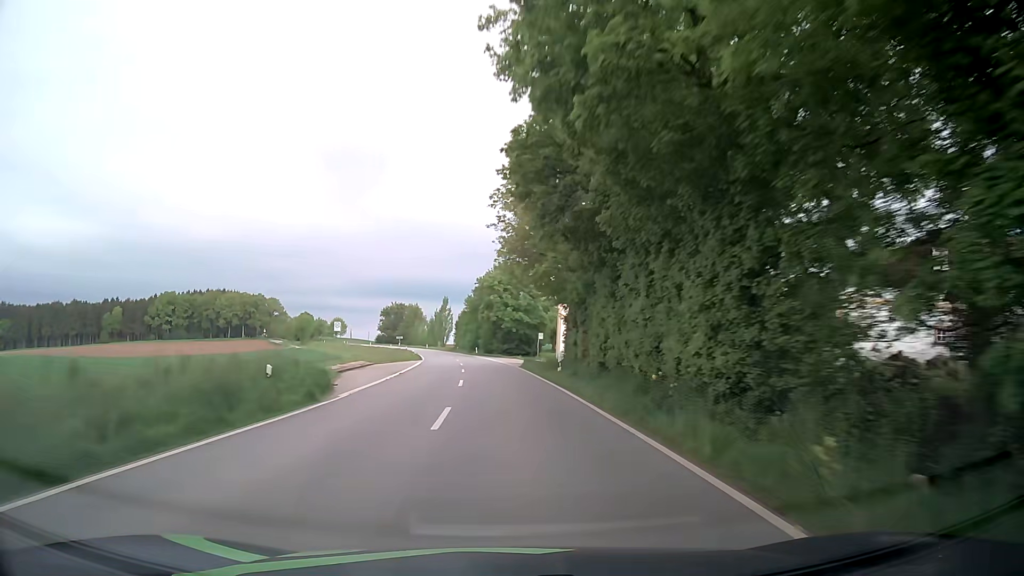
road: secondary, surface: asphalt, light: Day
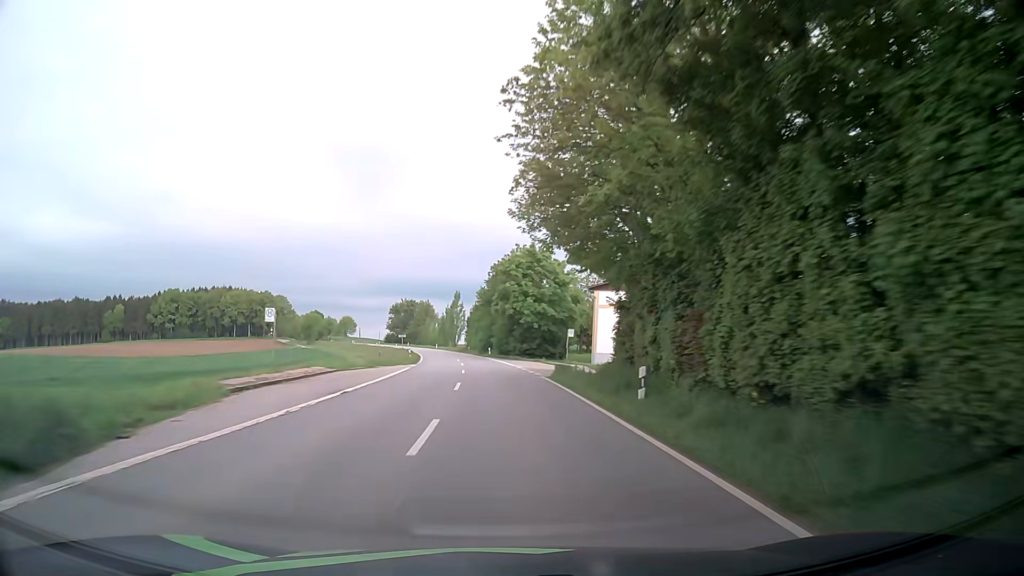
(-0.2, +14.8) m; -1°
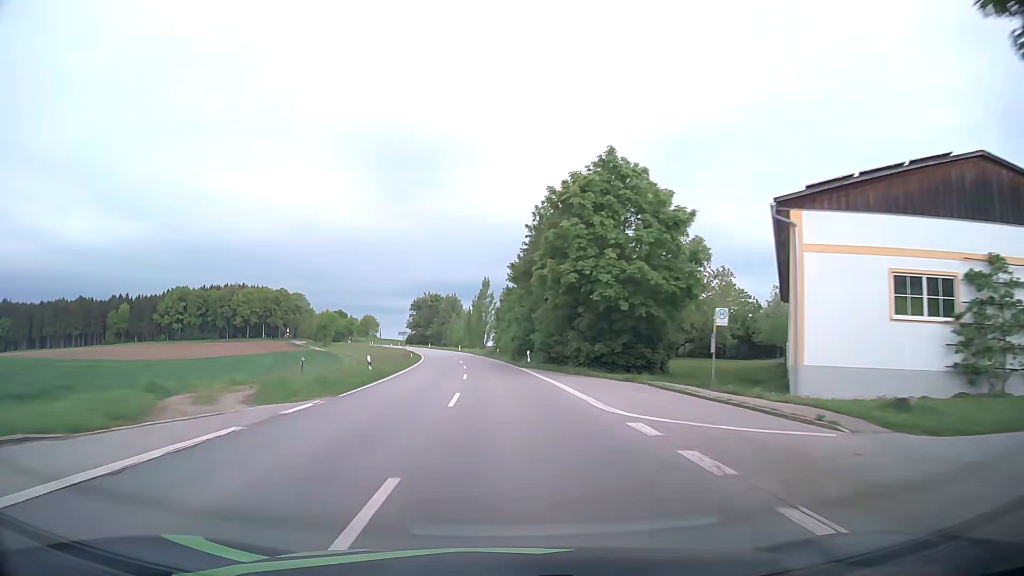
(-0.9, +29.7) m; -3°
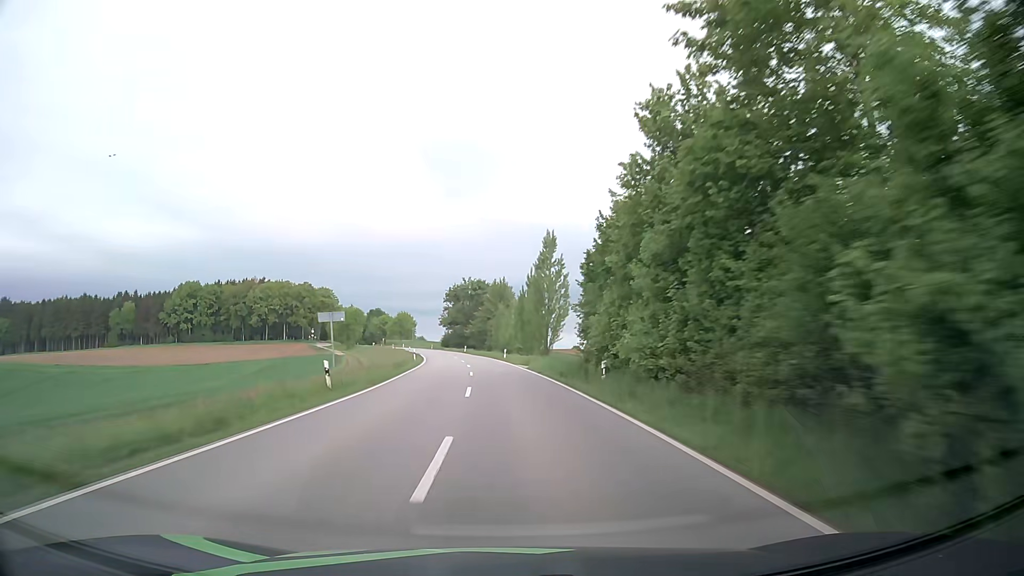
(-2.3, +44.7) m; -5°
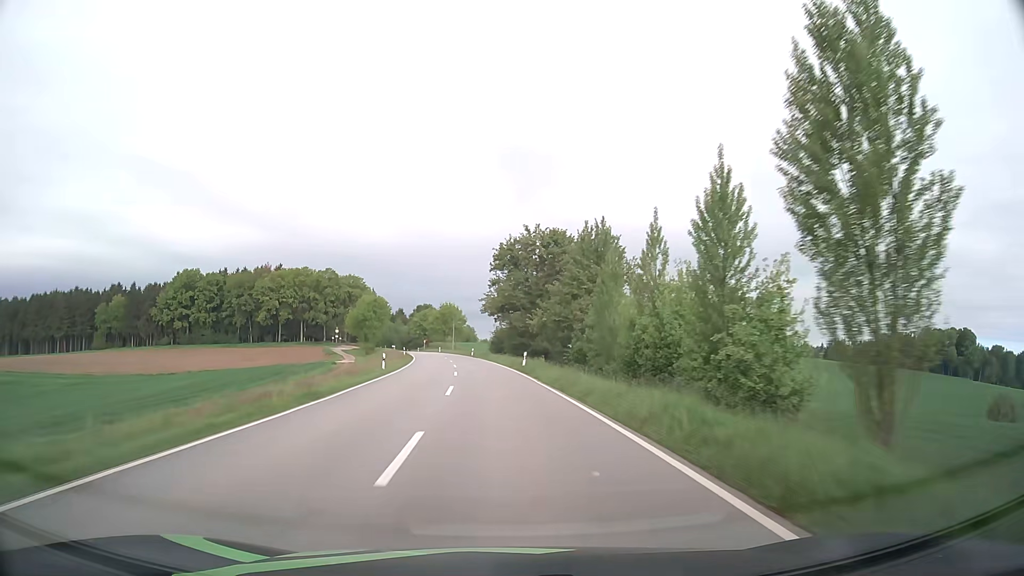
(-3.0, +59.9) m; -6°
